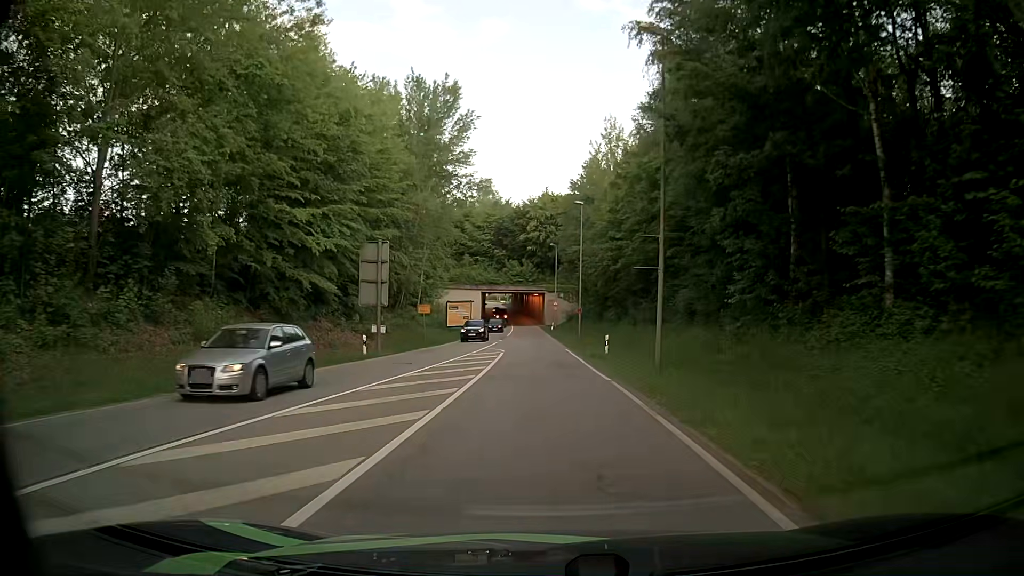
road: secondary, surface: asphalt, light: Day
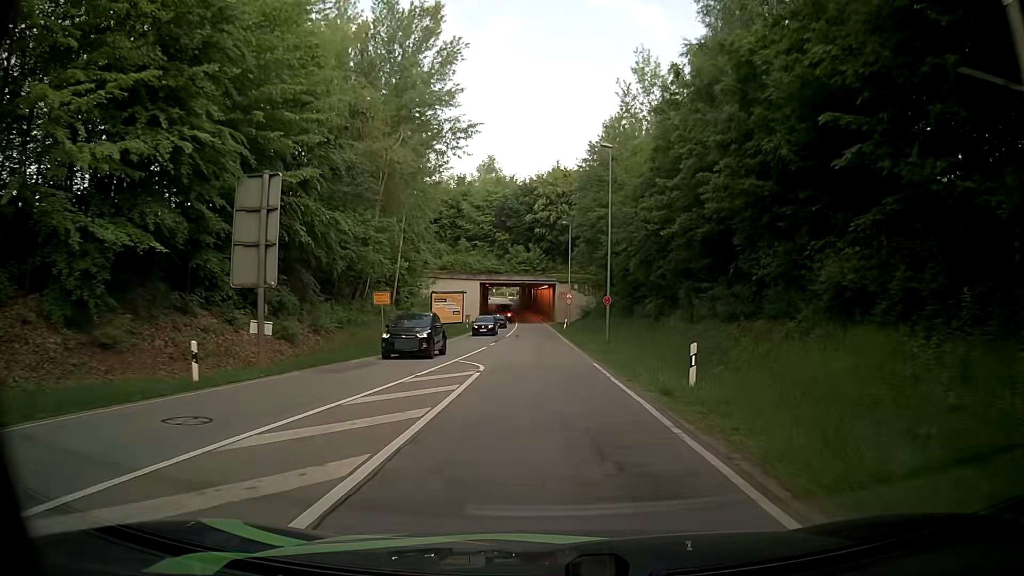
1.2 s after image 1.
(-0.2, +15.7) m; -1°
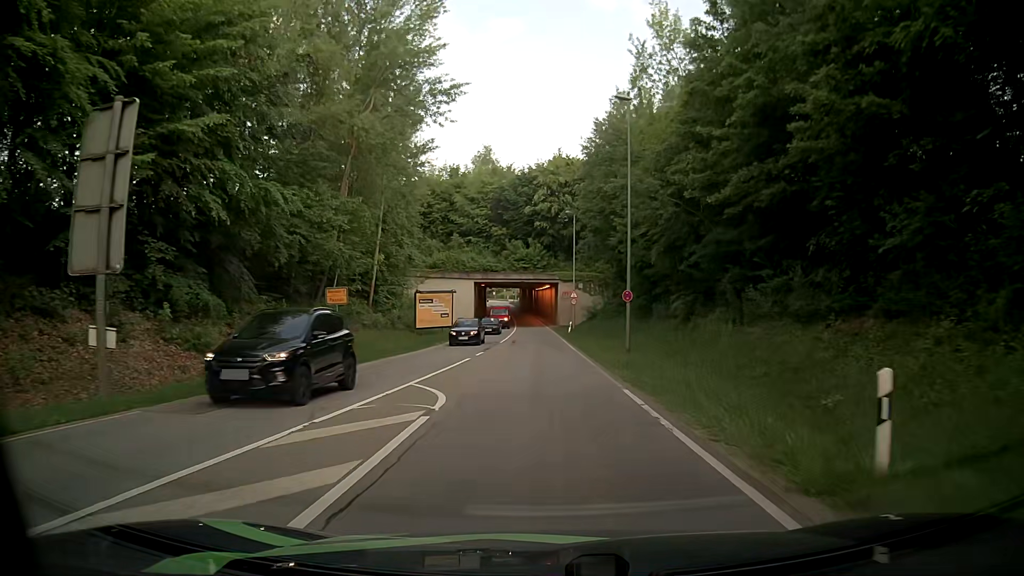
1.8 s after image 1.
(0.0, +7.8) m; 0°
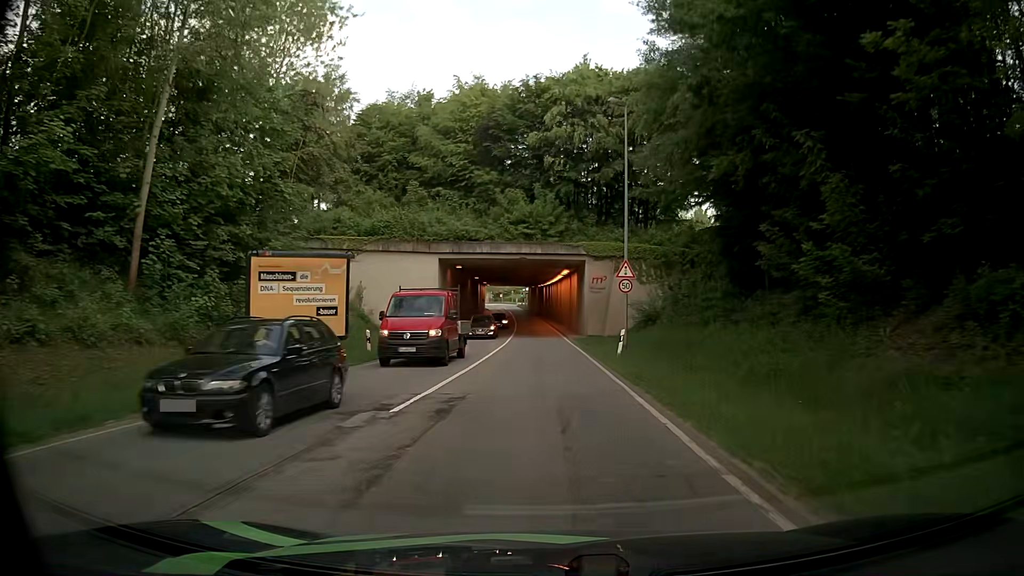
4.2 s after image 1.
(-0.3, +30.8) m; -2°
